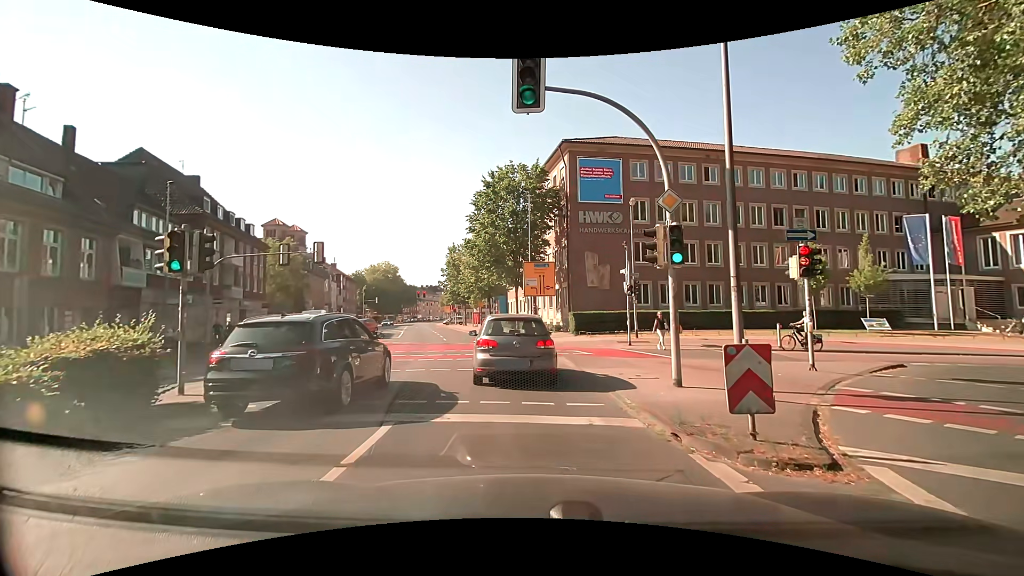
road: secondary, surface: asphalt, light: Day
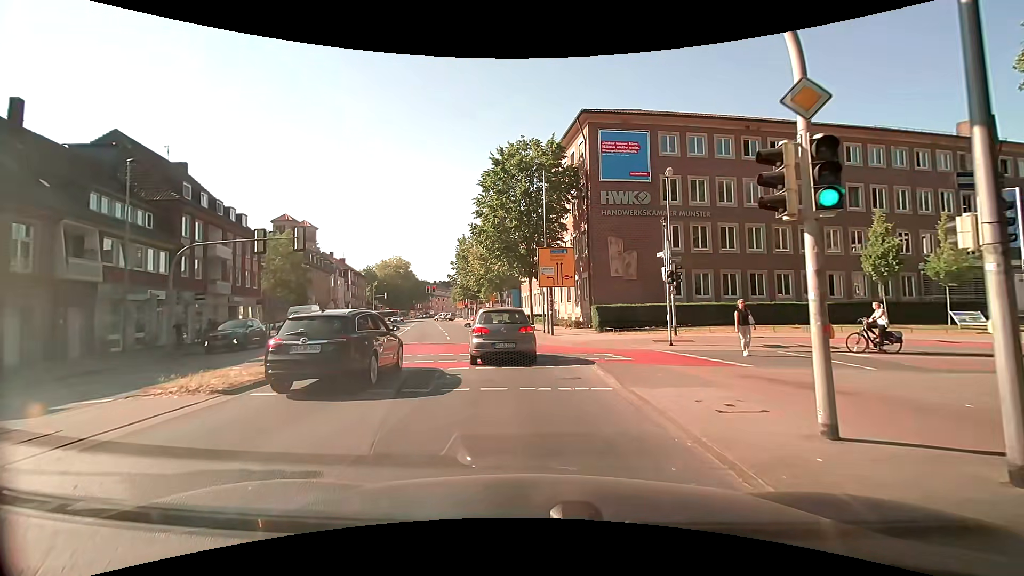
(-0.2, +4.8) m; -3°
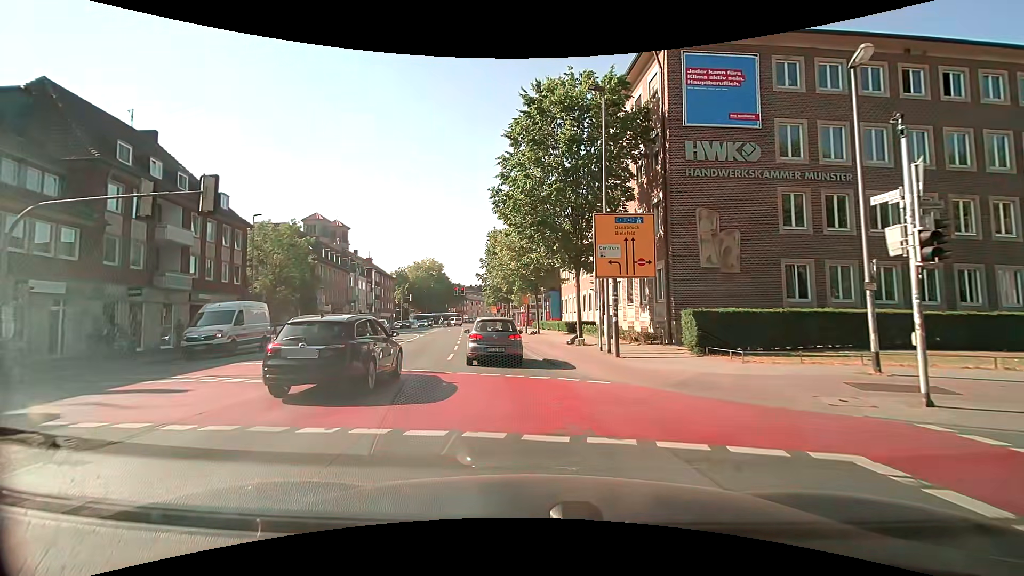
(-0.6, +11.0) m; -6°
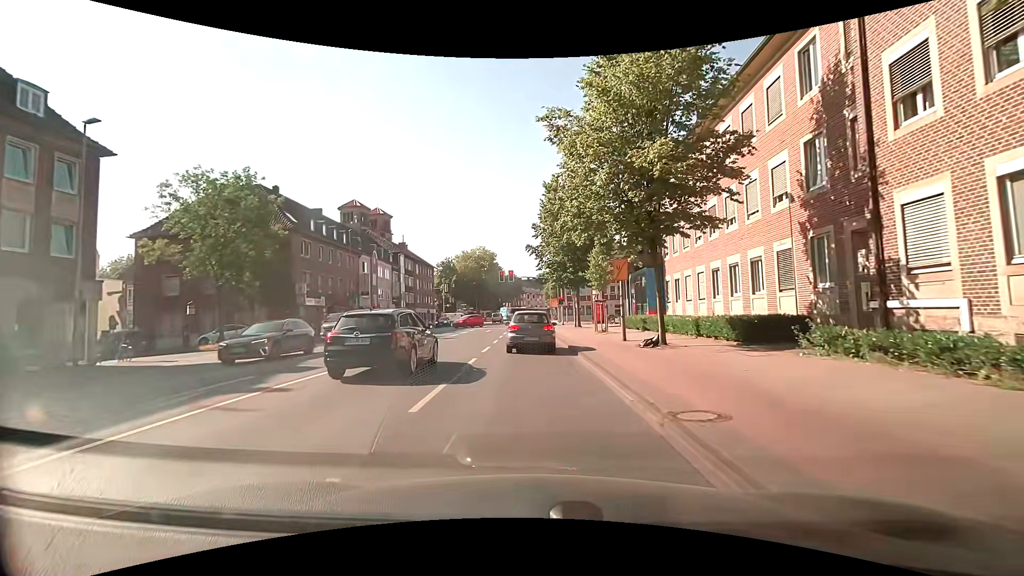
(-1.5, +22.2) m; -7°
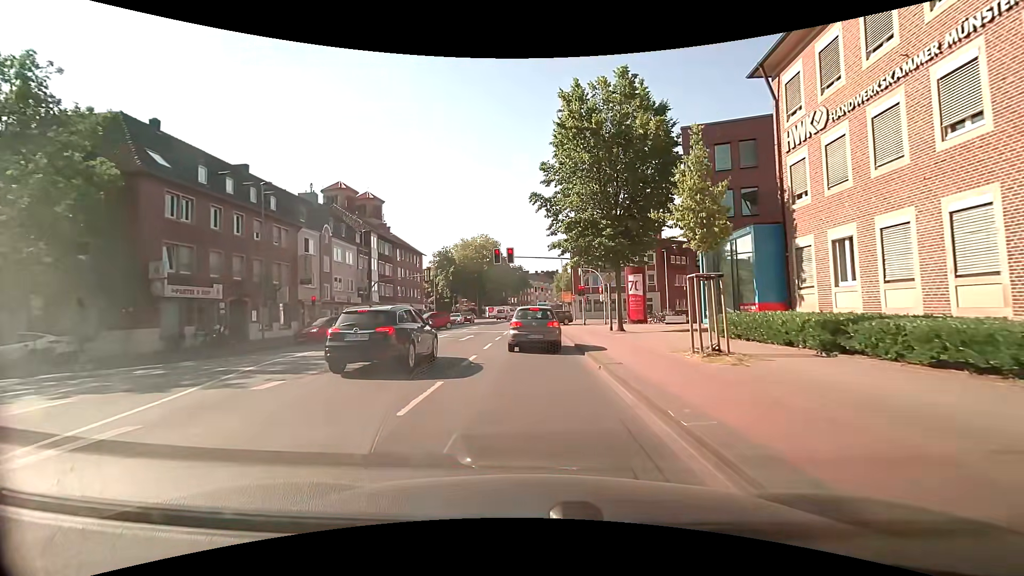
(-0.1, +17.3) m; -2°
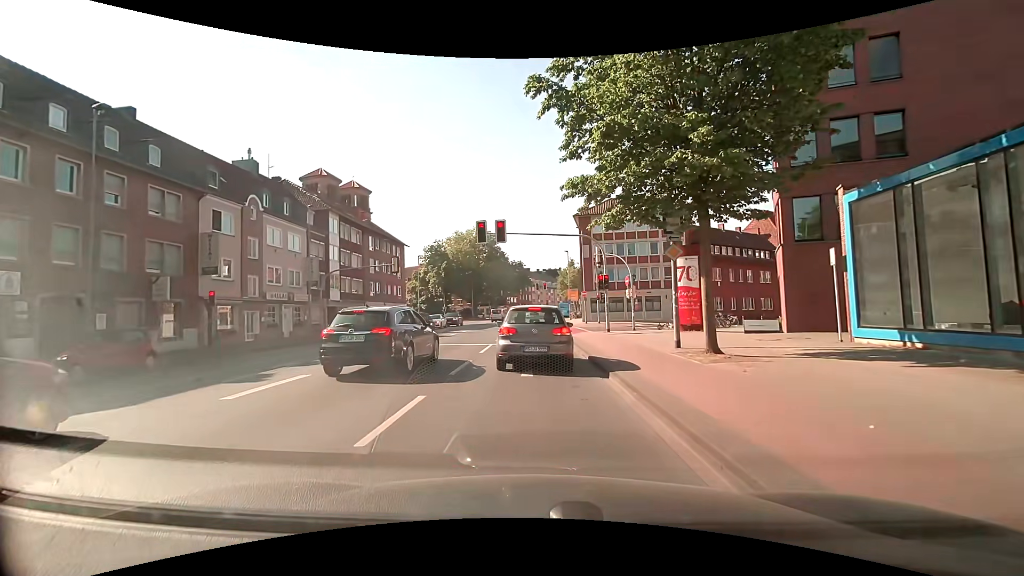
(+0.1, +12.5) m; 0°
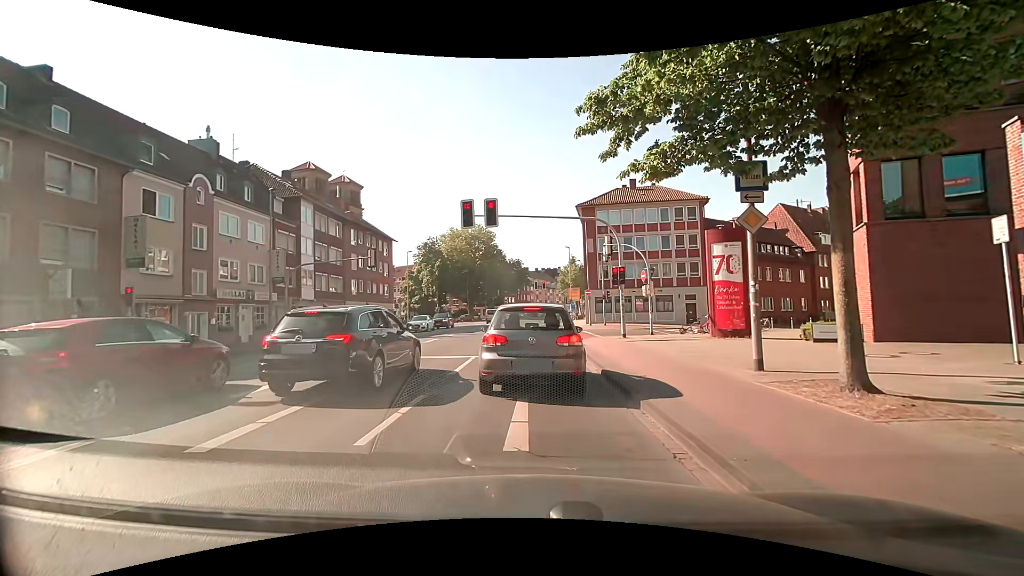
(0.0, +5.3) m; -1°
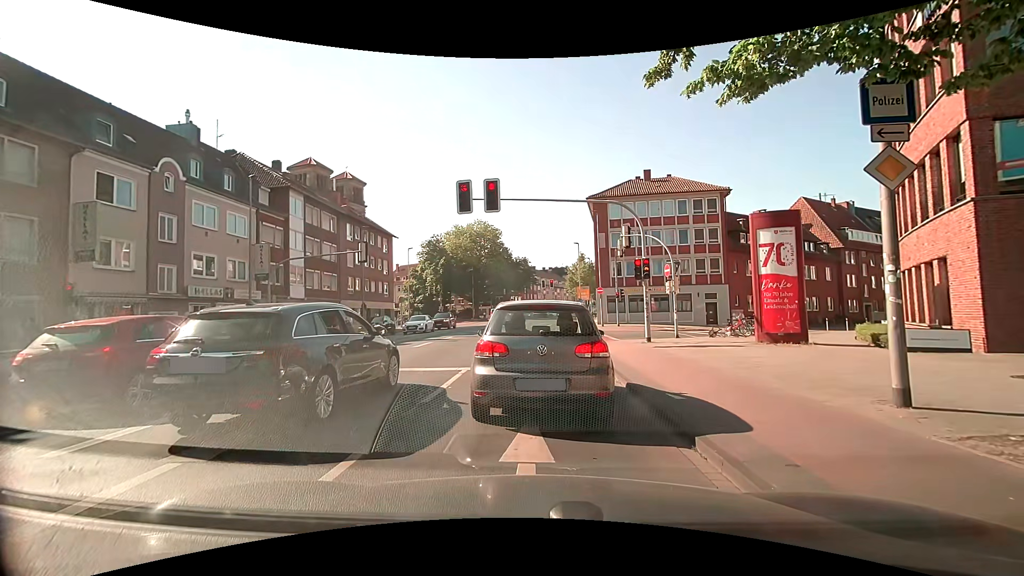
(+0.1, +3.3) m; +1°
(0, +10) (0, +20) (0, +30) (0, +40) (0, +50) (+1, +60) (+2, +70) (+4, +80) (+5, +90) (+7, +100) m
